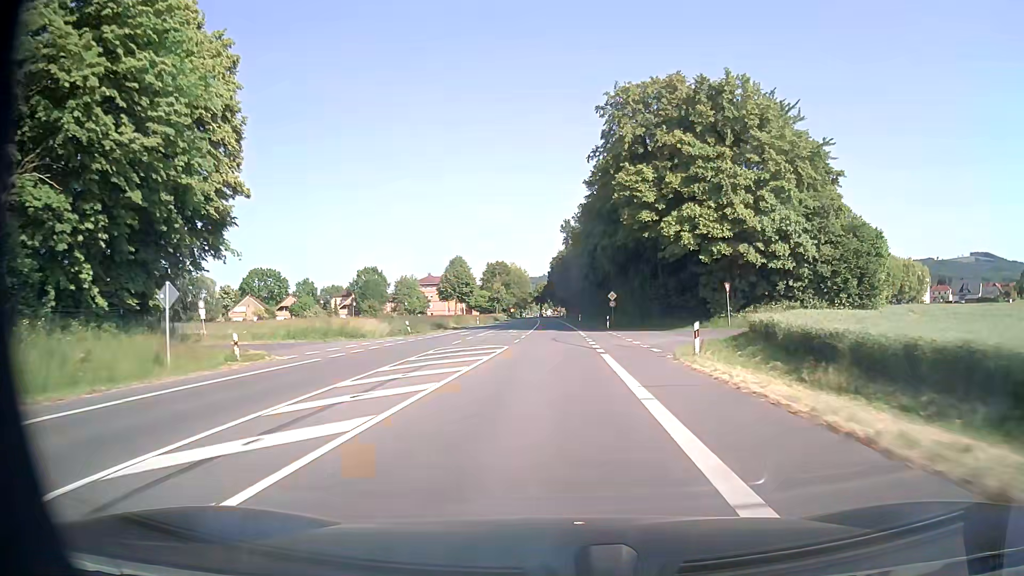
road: tertiary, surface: asphalt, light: Day
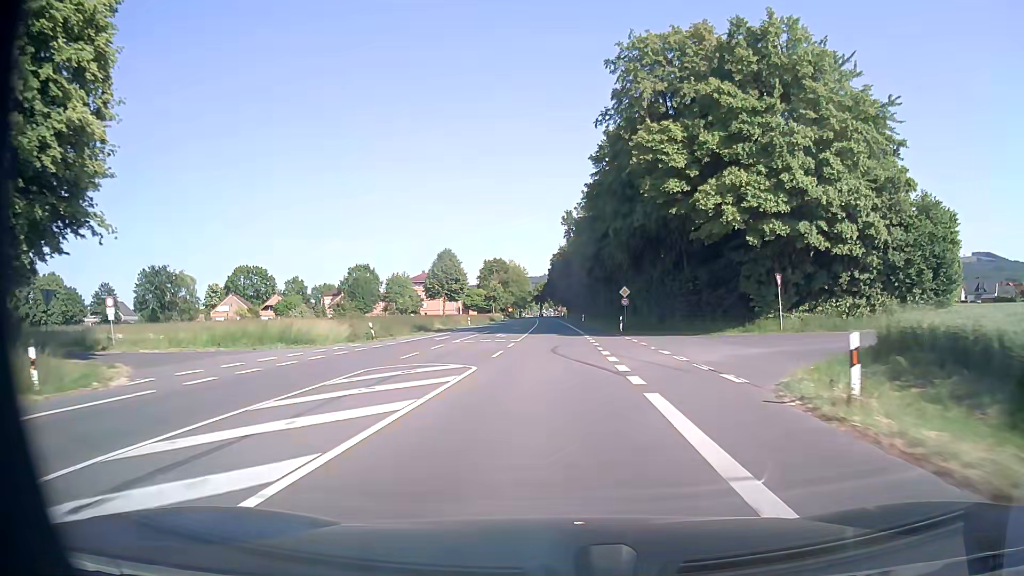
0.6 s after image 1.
(0.0, +10.8) m; 0°
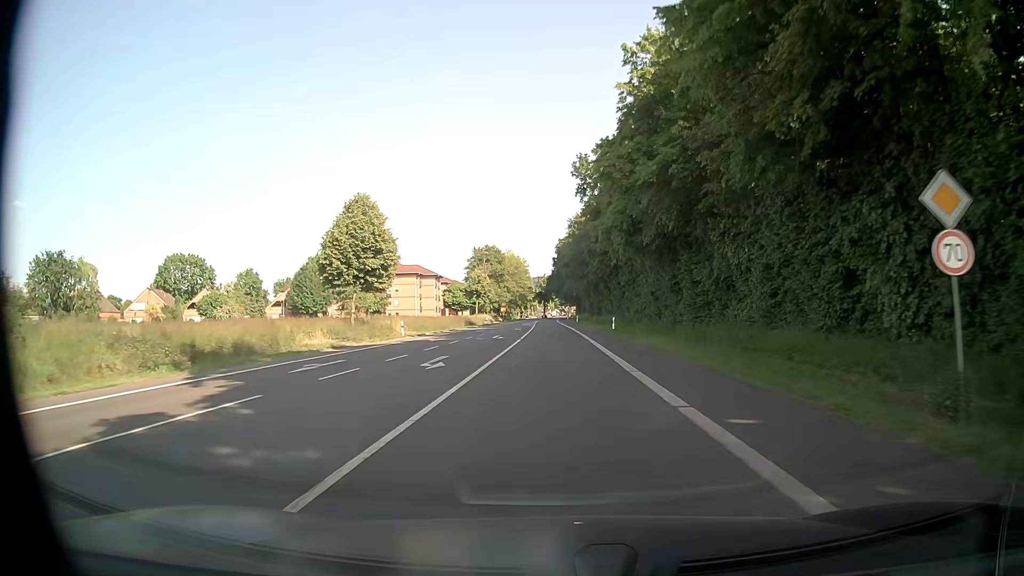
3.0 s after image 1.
(-0.3, +42.4) m; -1°
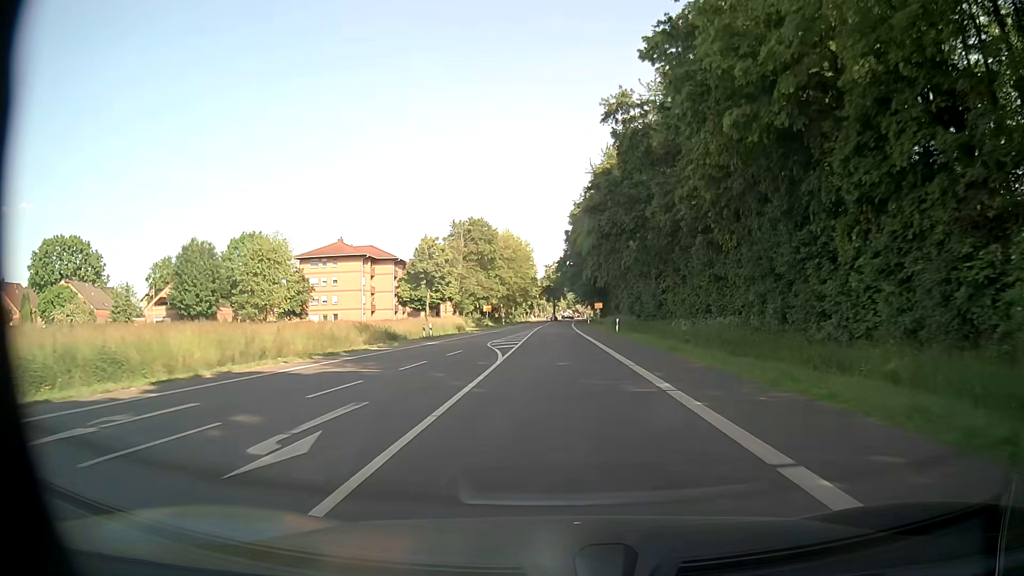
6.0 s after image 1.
(-0.1, +51.4) m; 0°
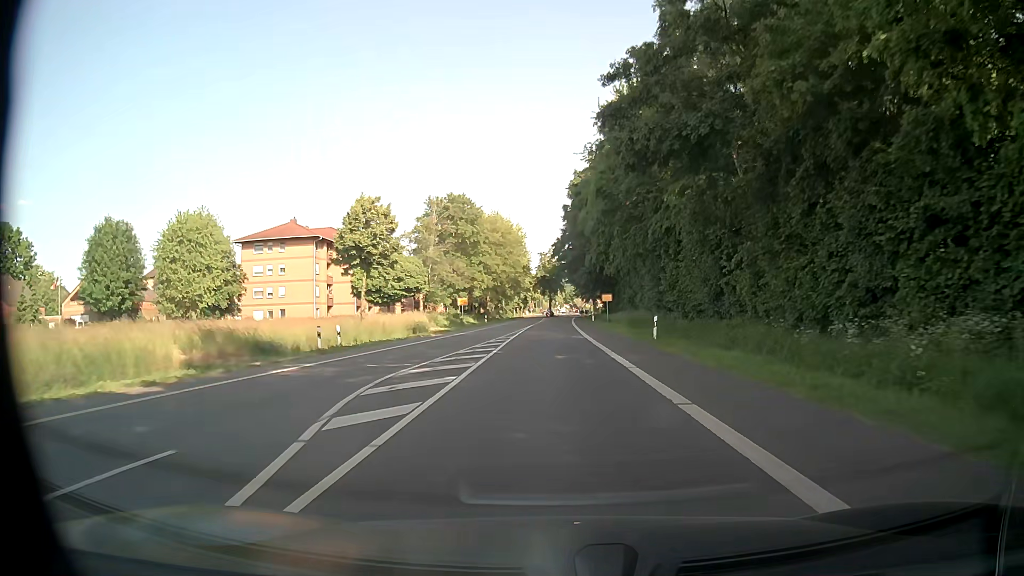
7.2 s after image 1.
(0.0, +20.1) m; 0°
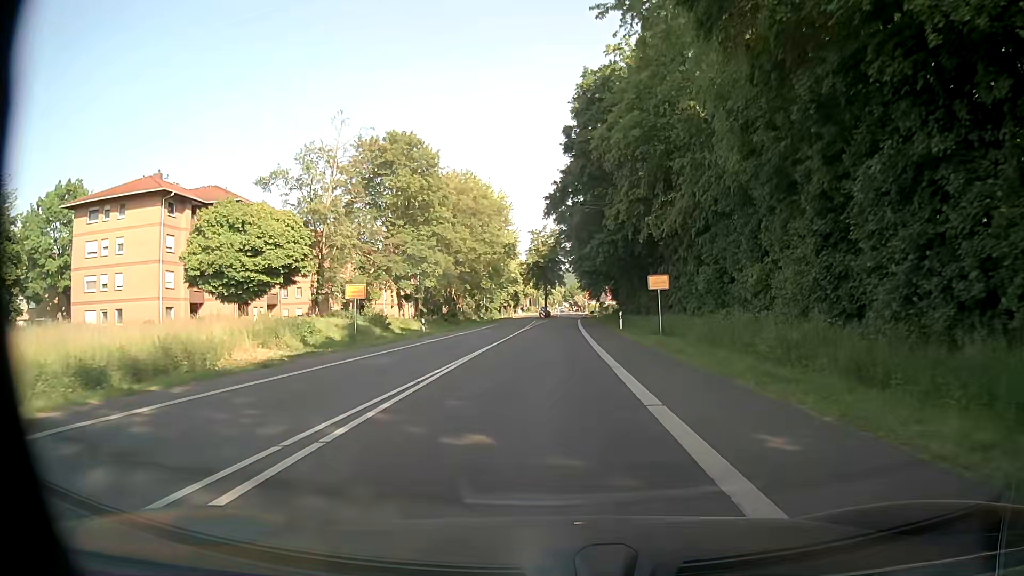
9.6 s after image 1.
(+0.3, +35.3) m; 0°
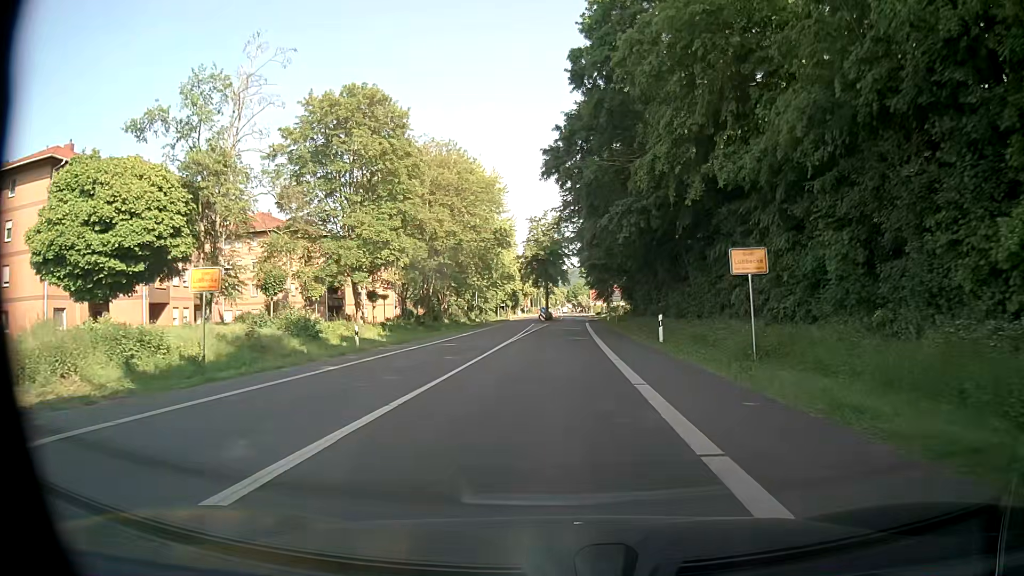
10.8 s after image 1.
(0.0, +14.8) m; -1°
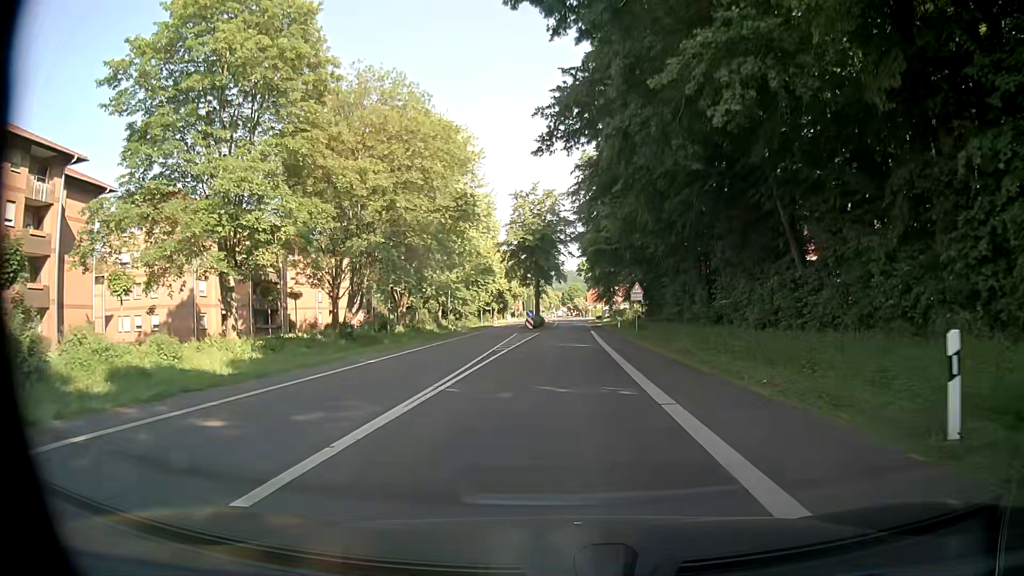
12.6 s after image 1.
(+0.3, +20.2) m; +1°
(0, +10) (0, +20) (0, +30) (0, +40) (+1, +50) (+1, +60) (+1, +70) (+1, +80) (+2, +90) (+2, +100) m
